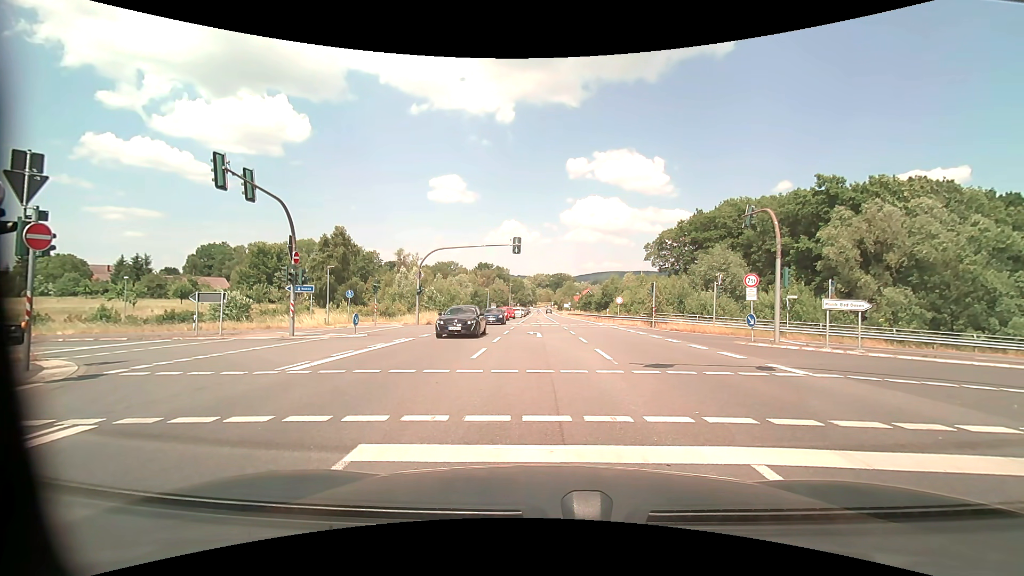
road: secondary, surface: asphalt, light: Day
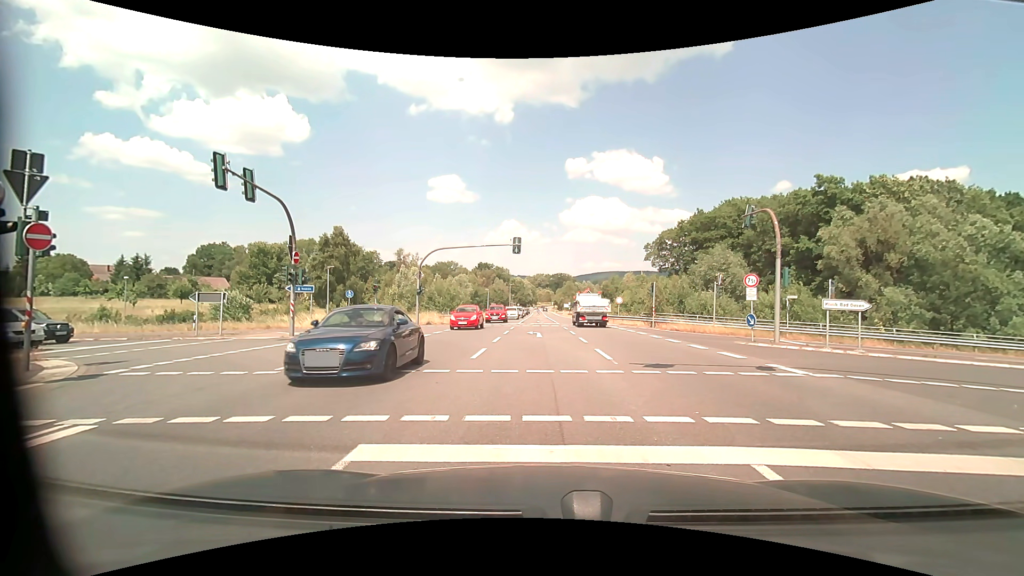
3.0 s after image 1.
(0.0, 0.0) m; 0°
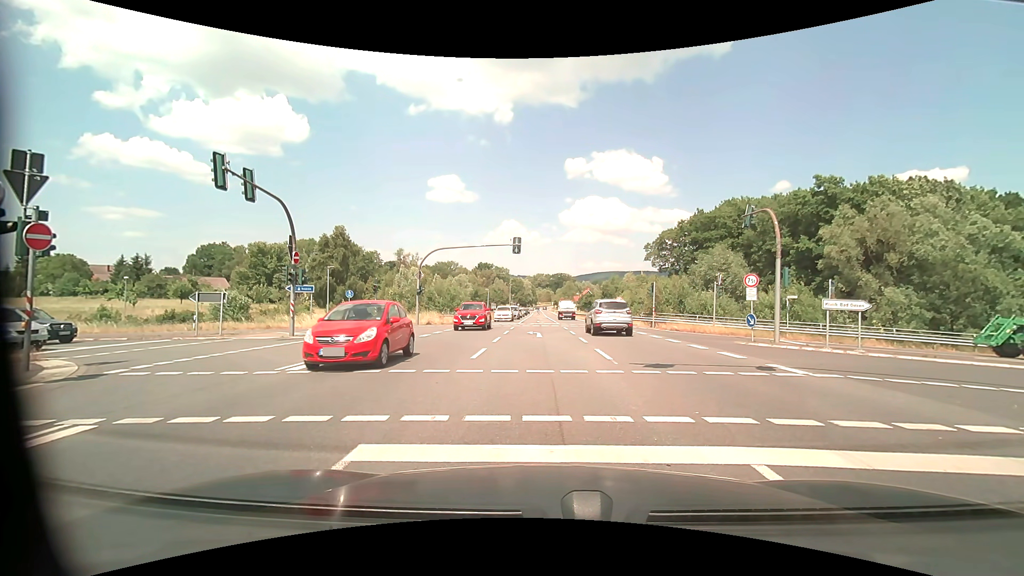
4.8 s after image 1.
(0.0, 0.0) m; 0°
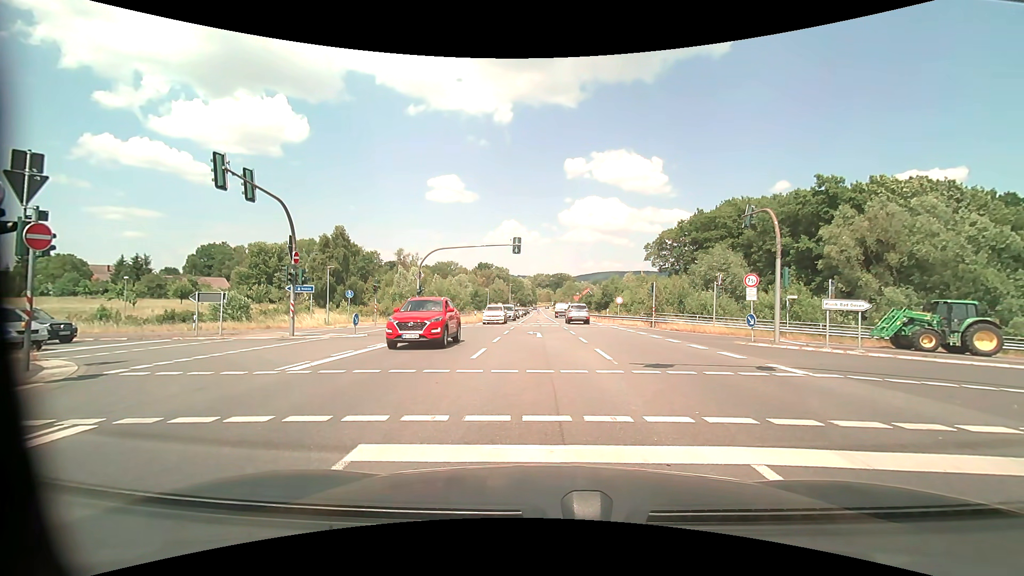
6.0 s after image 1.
(0.0, 0.0) m; 0°
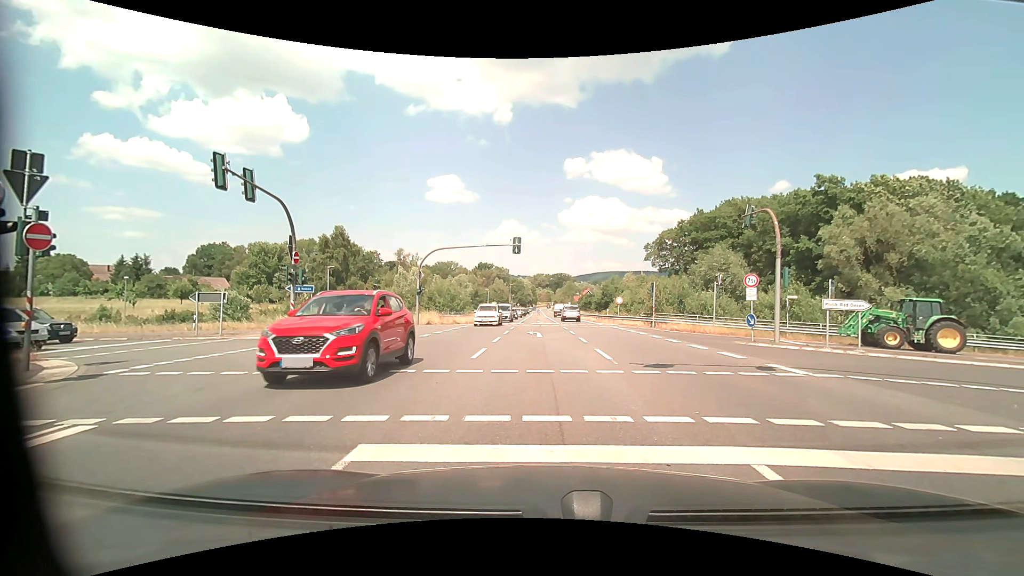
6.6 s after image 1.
(0.0, 0.0) m; 0°
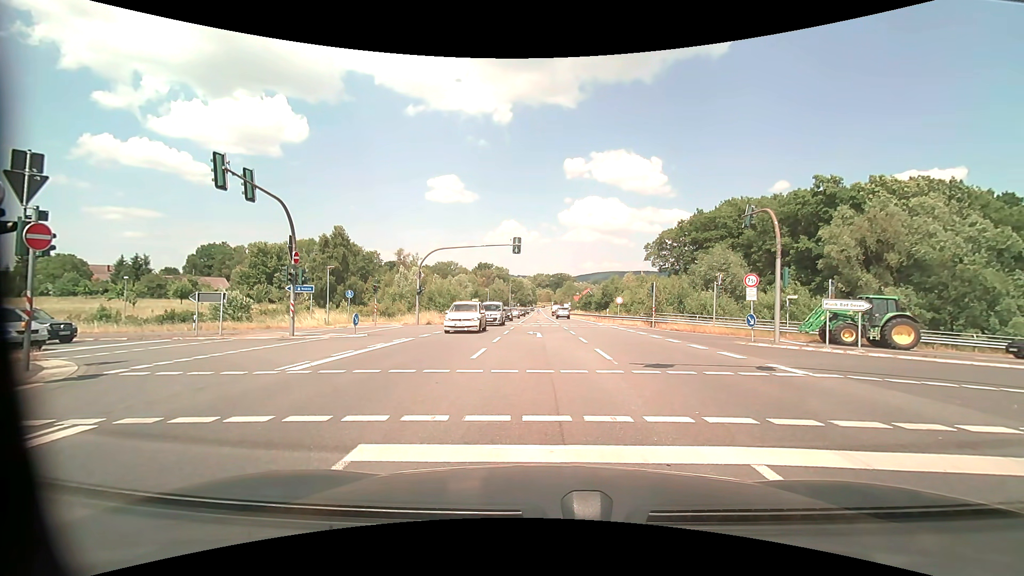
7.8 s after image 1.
(0.0, 0.0) m; 0°
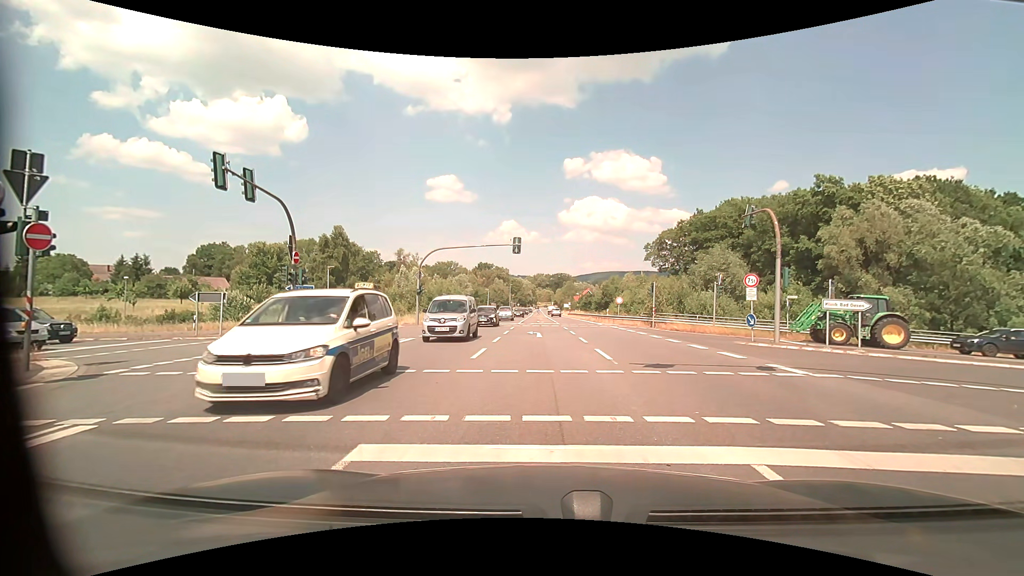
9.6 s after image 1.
(0.0, 0.0) m; 0°
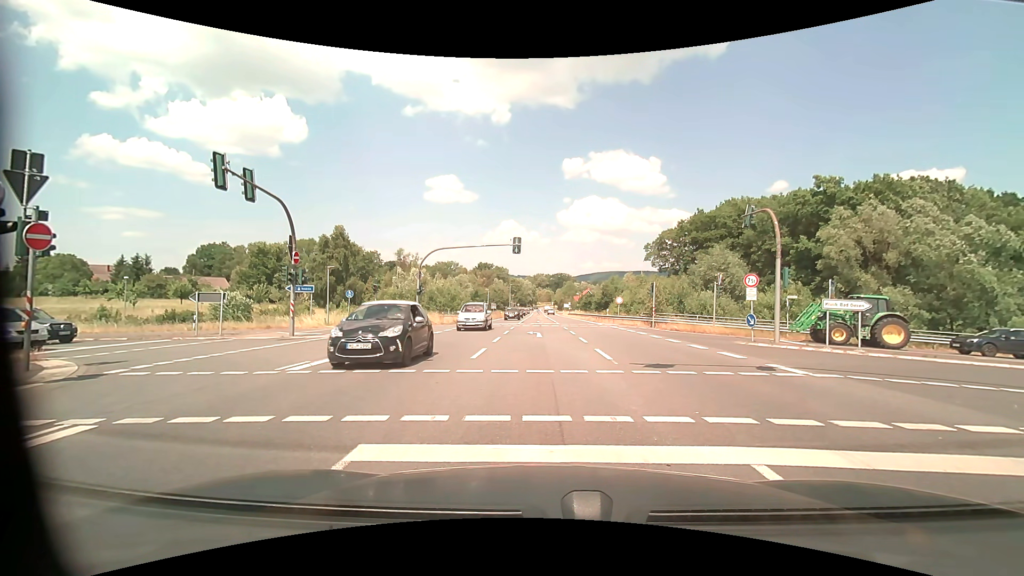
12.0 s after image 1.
(0.0, 0.0) m; 0°
(0, +10) (0, +20) (-5, +29) (-14, +32) (-24, +32) (-34, +32) (-44, +31) (-54, +30) (-64, +29) (-74, +28) m
